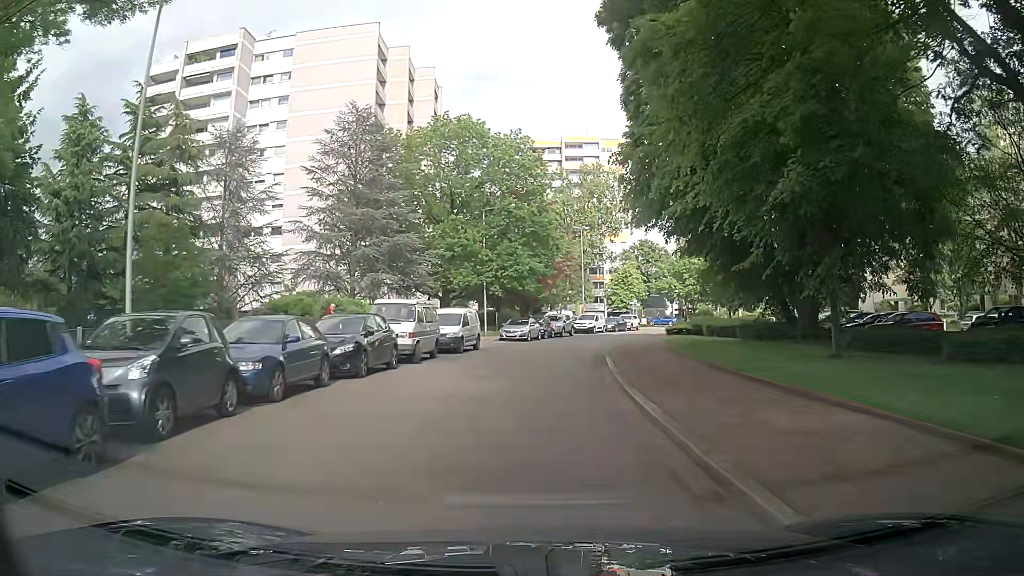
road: residential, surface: asphalt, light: Day
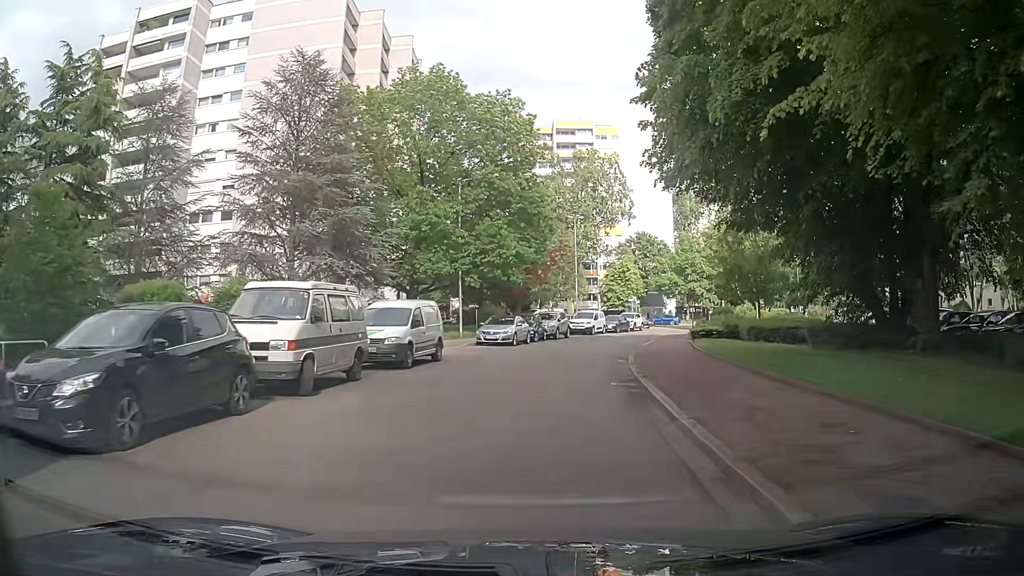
(-0.1, +9.4) m; -1°
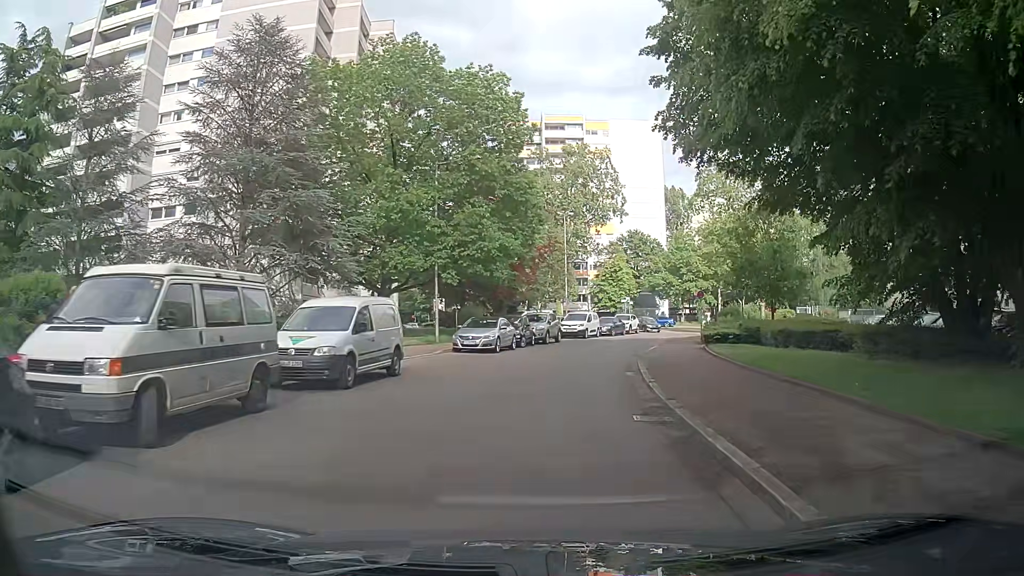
(0.0, +4.7) m; +2°
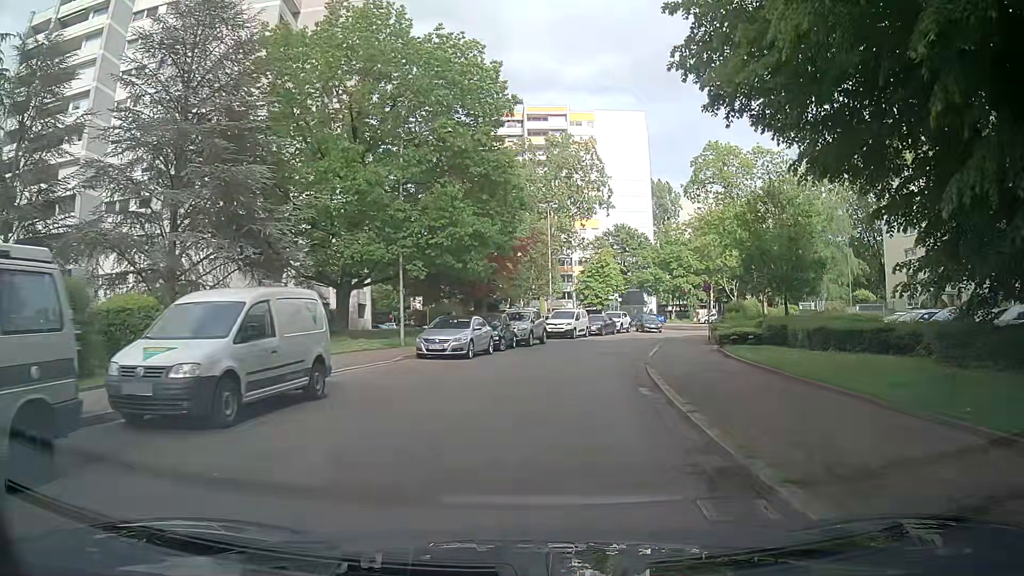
(0.0, +4.7) m; +1°
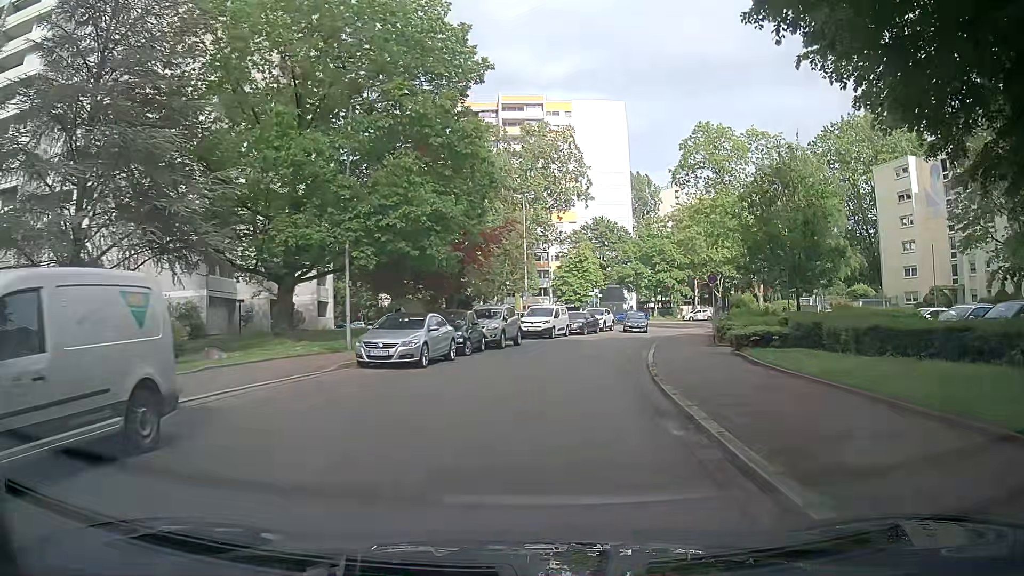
(+0.1, +4.8) m; +2°
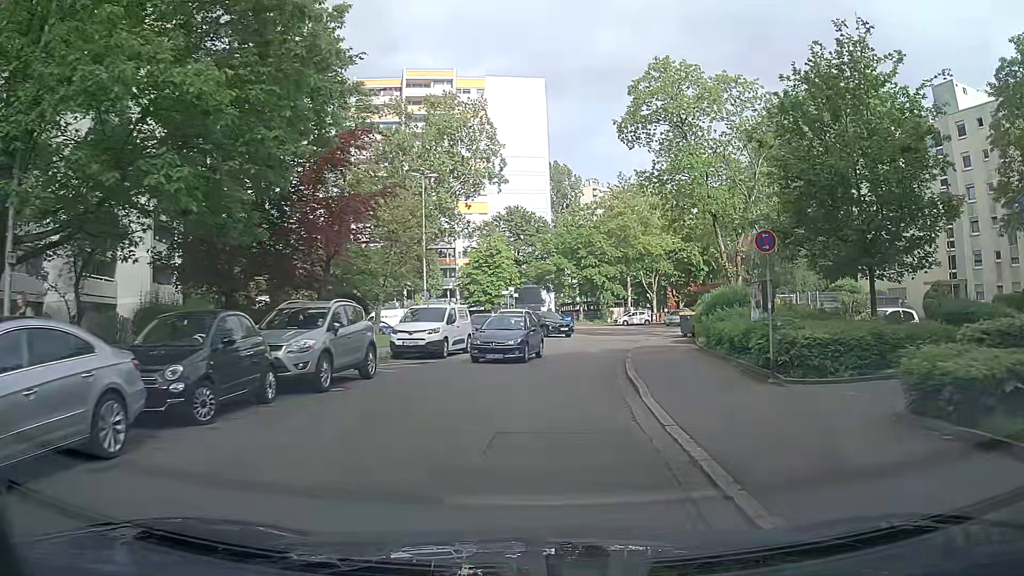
(+0.8, +13.6) m; +7°
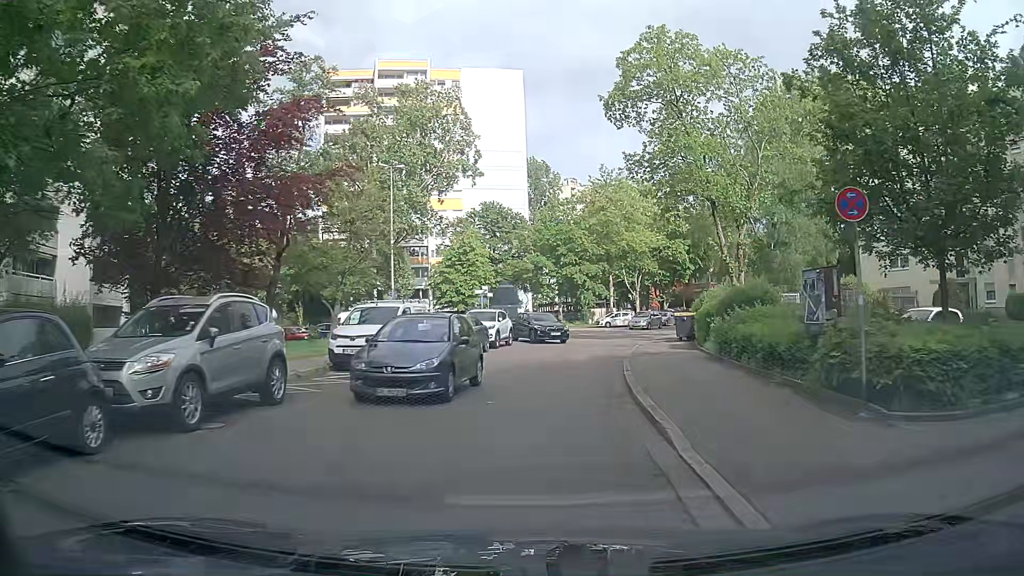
(+0.1, +4.4) m; +2°
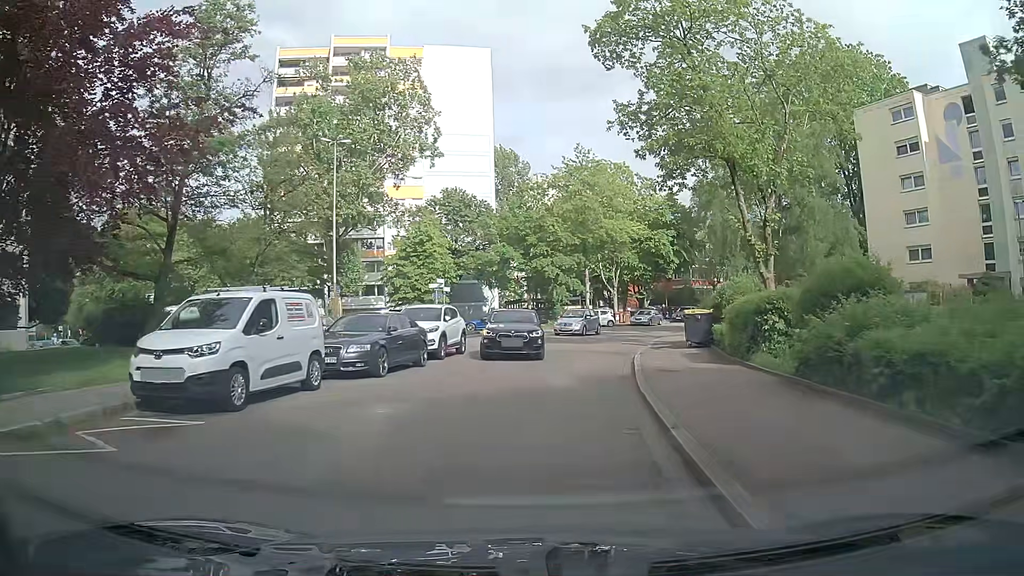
(+0.3, +8.0) m; +2°
(+1, +10) (+2, +20) (+4, +30) (+7, +39) (+10, +49) (+15, +58) (+19, +67) (+24, +75) (+31, +83) (+37, +90) m
